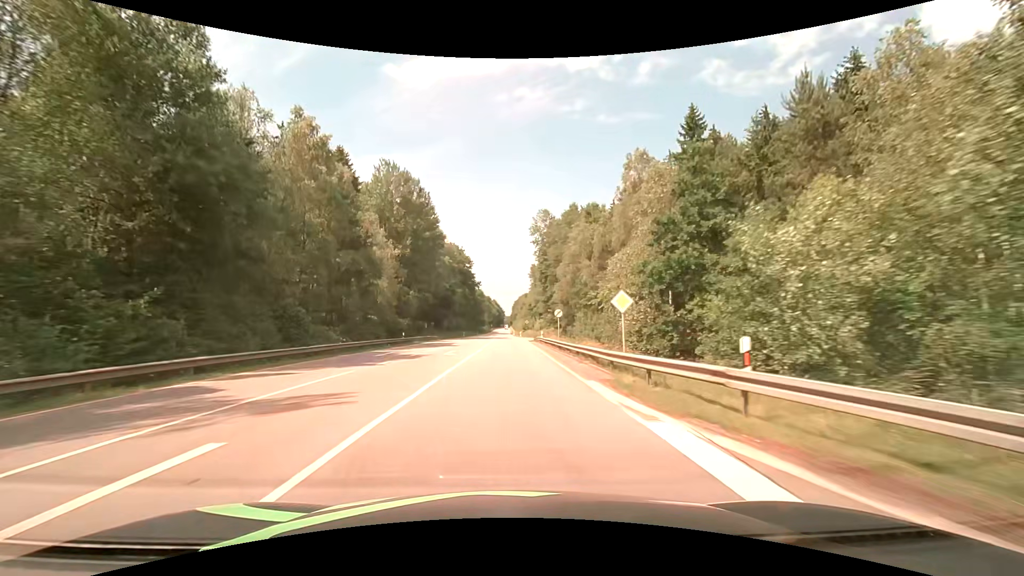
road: secondary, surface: asphalt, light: Day
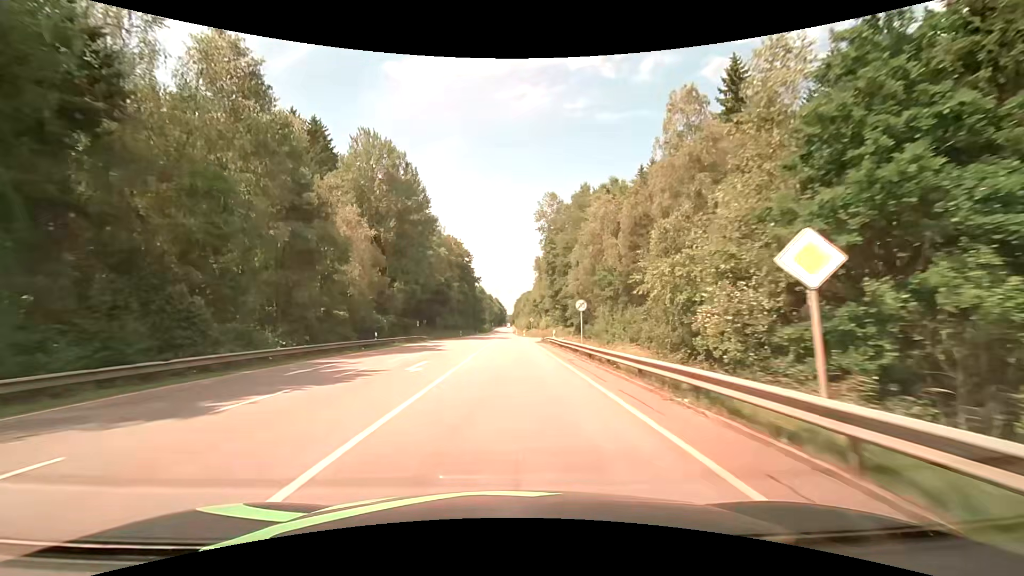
(0.0, +10.9) m; 0°
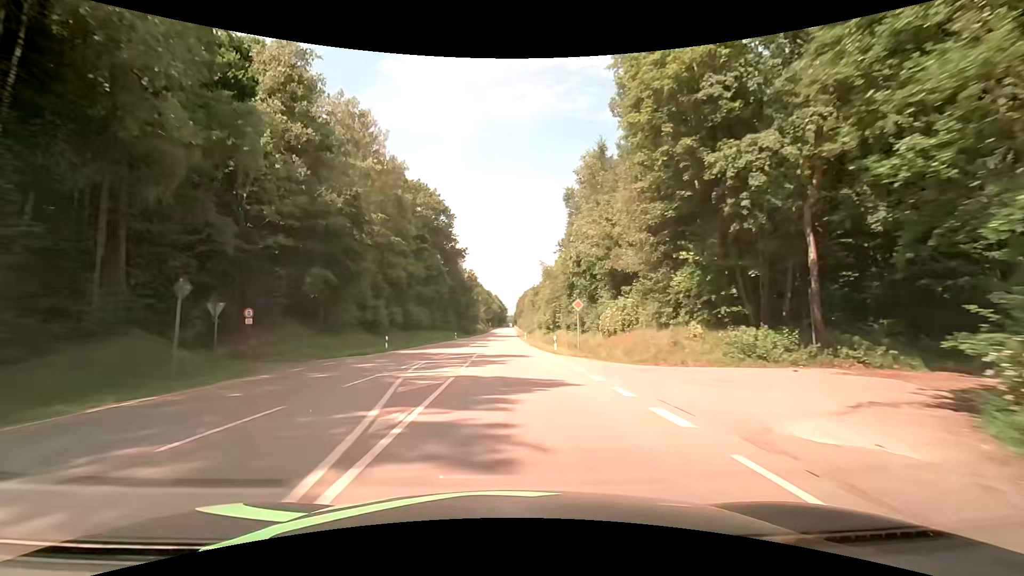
(+0.1, +57.0) m; 0°
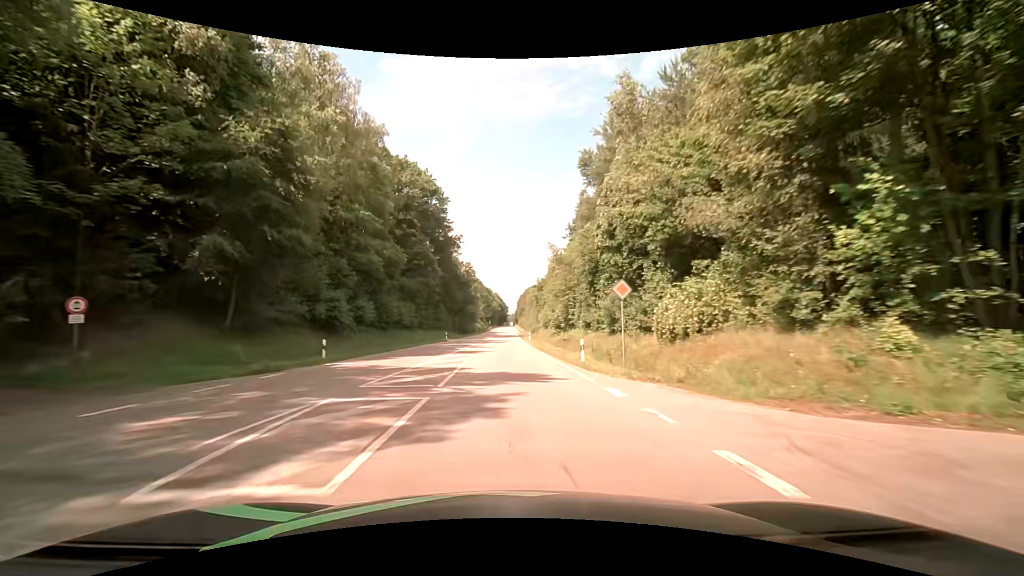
(-0.1, +11.9) m; -1°
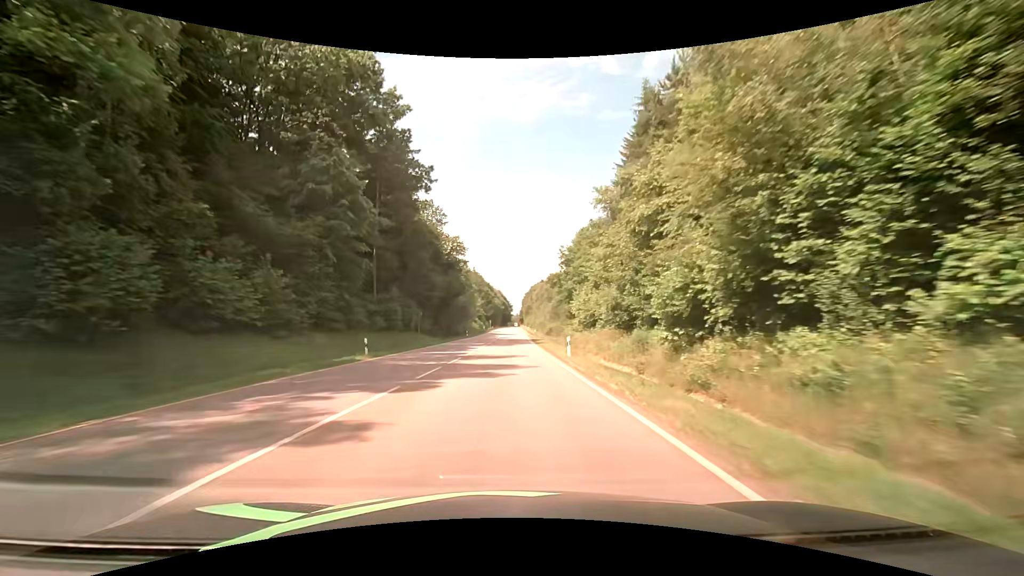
(0.0, +36.3) m; 0°
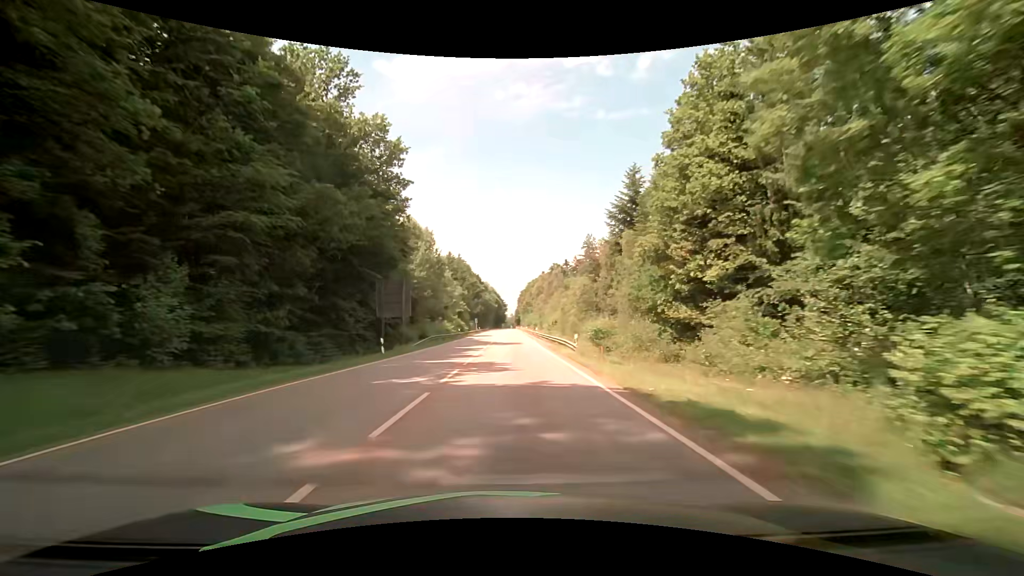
(+0.2, +49.1) m; 0°
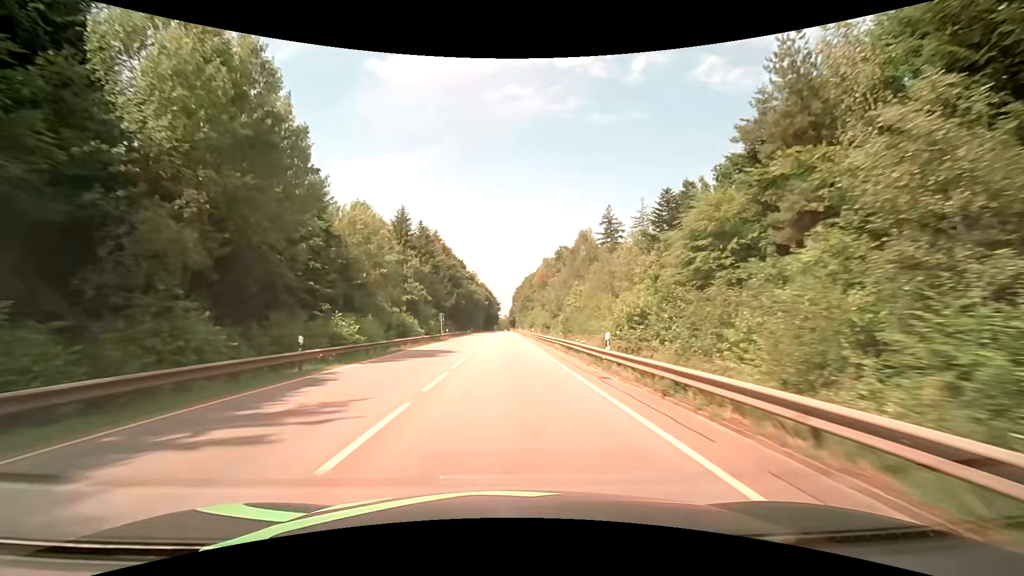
(+0.5, +49.5) m; +1°
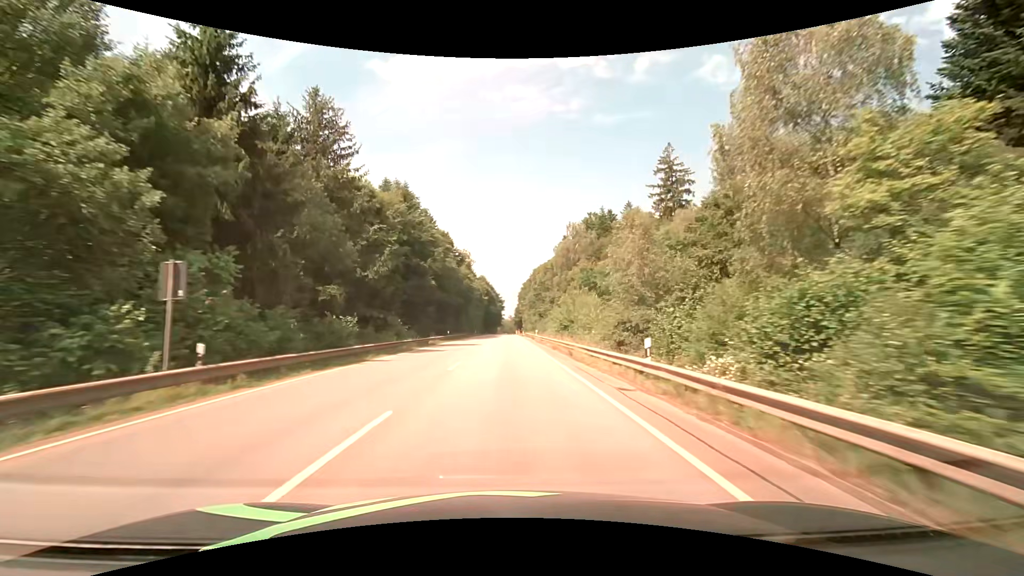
(-0.2, +49.7) m; -1°
(0, +10) (0, +20) (0, +30) (0, +40) (0, +50) (0, +60) (0, +70) (0, +80) (0, +90) (0, +100) m
